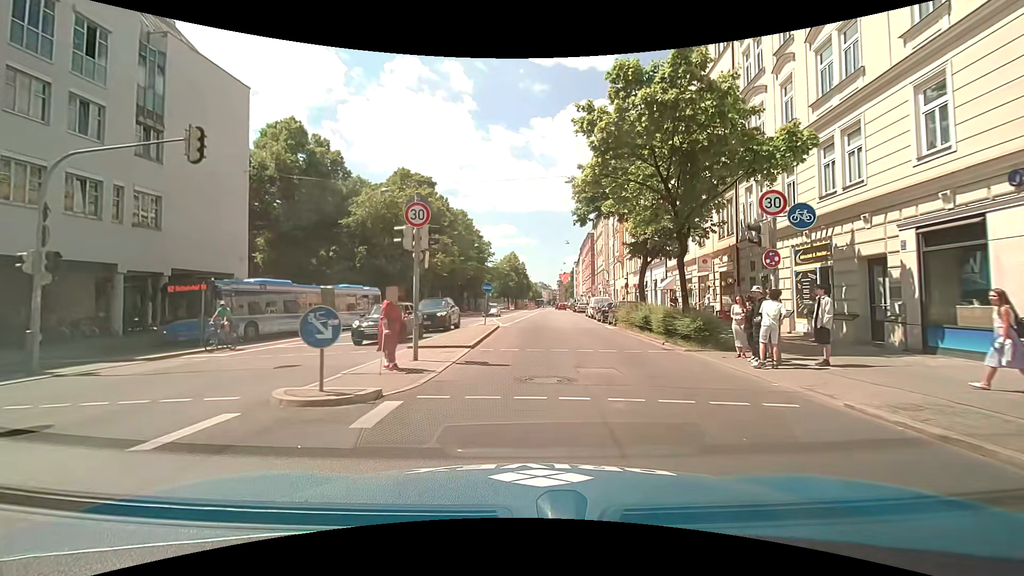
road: secondary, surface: asphalt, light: Day
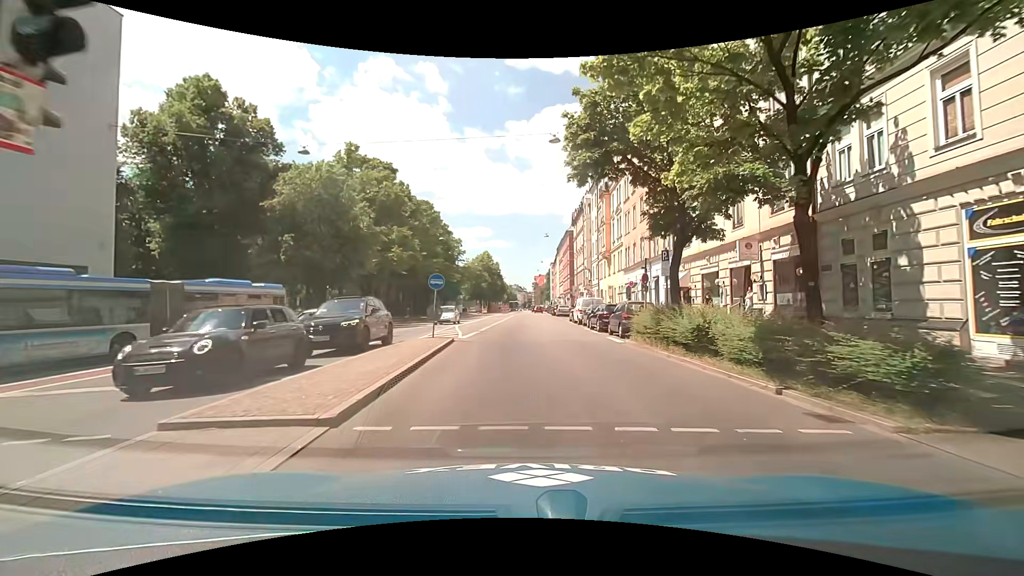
(+0.1, +9.0) m; +3°
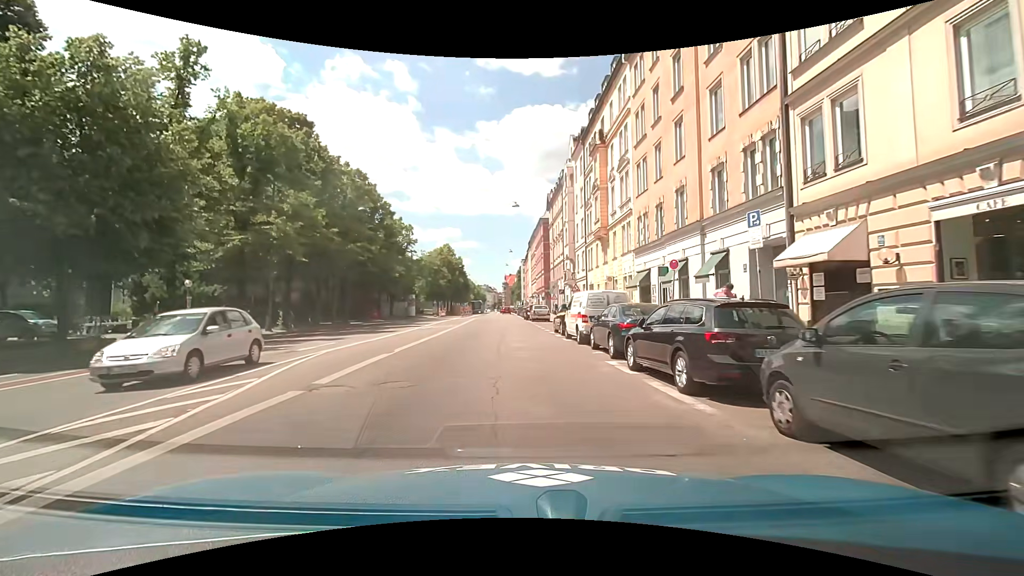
(+0.5, +17.9) m; +2°
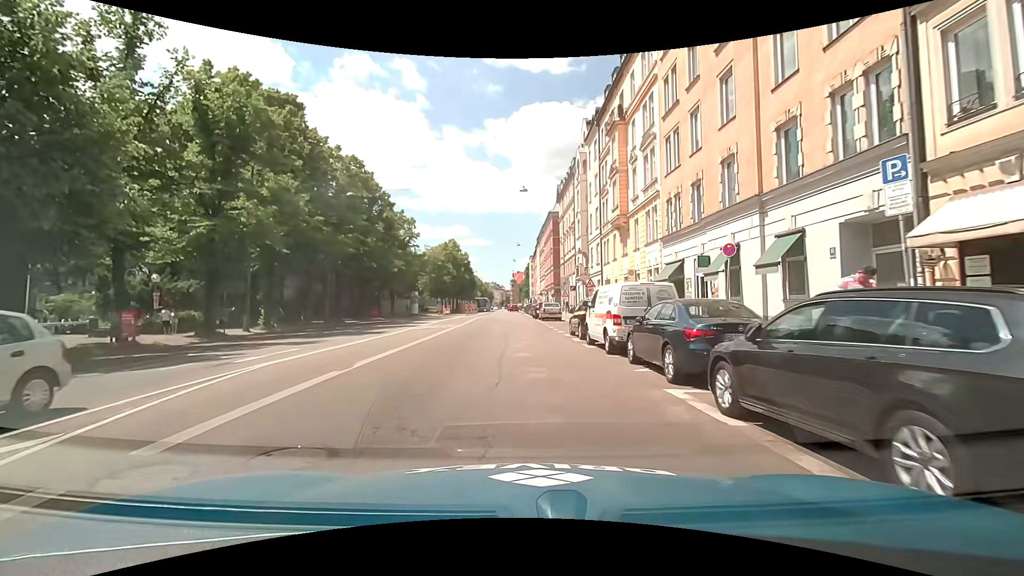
(0.0, +4.5) m; -1°
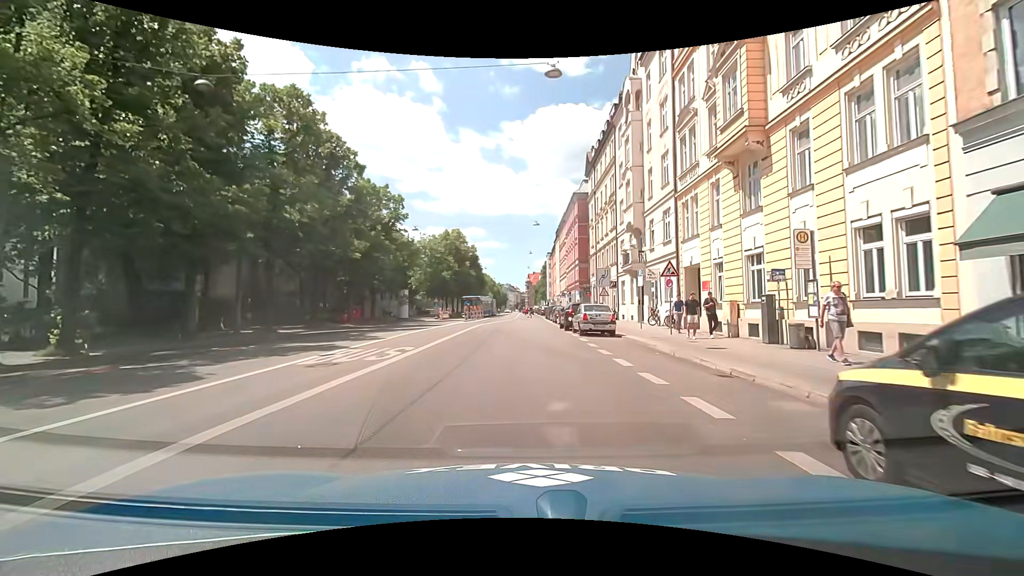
(-0.3, +17.9) m; -1°
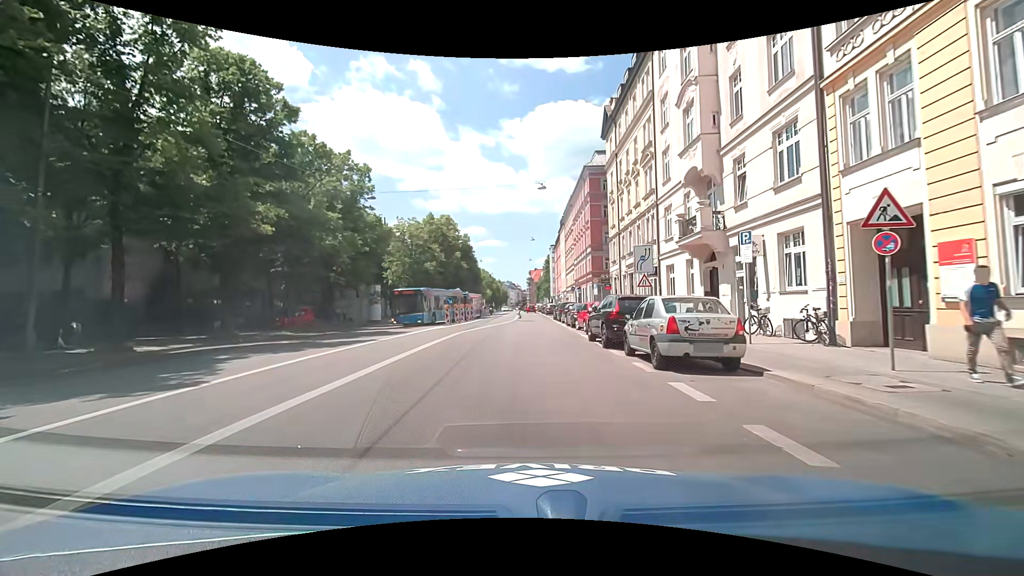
(-0.1, +13.4) m; -1°
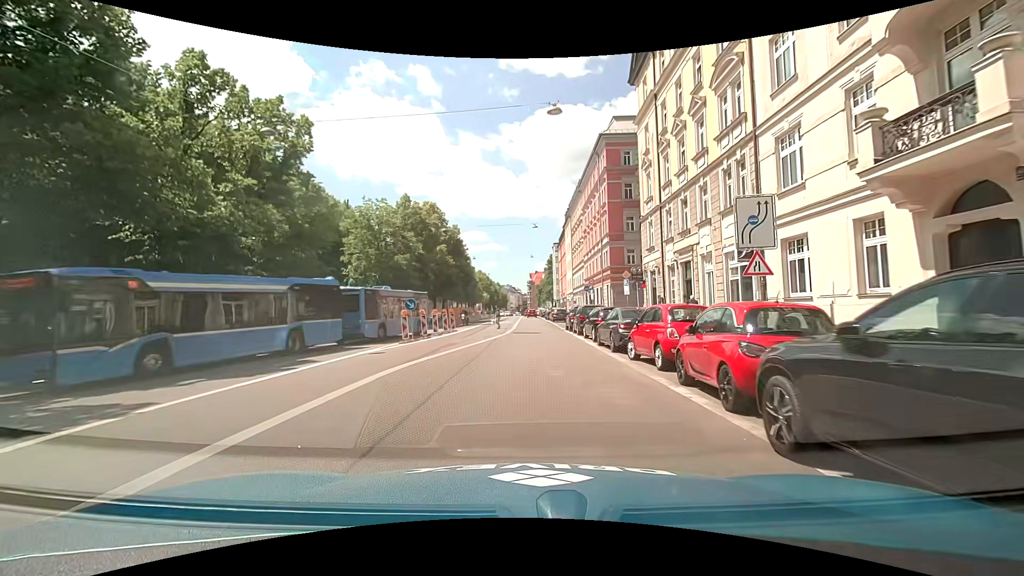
(0.0, +13.4) m; +1°
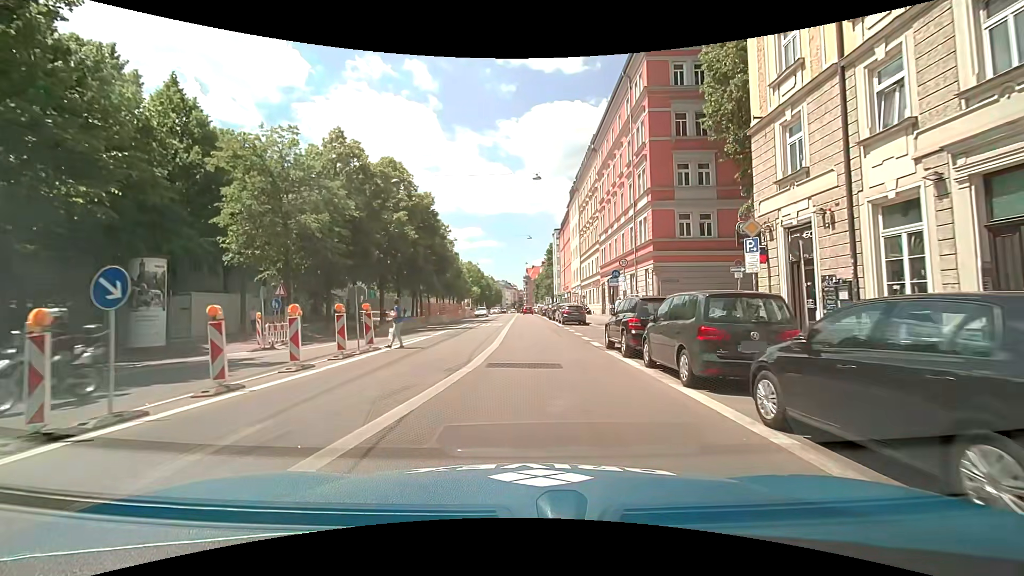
(-0.4, +17.9) m; 0°
(0, +10) (0, +20) (0, +30) (0, +40) (-1, +50) (-1, +60) (-1, +70) (-1, +80) (-1, +90) (-1, +100) m
